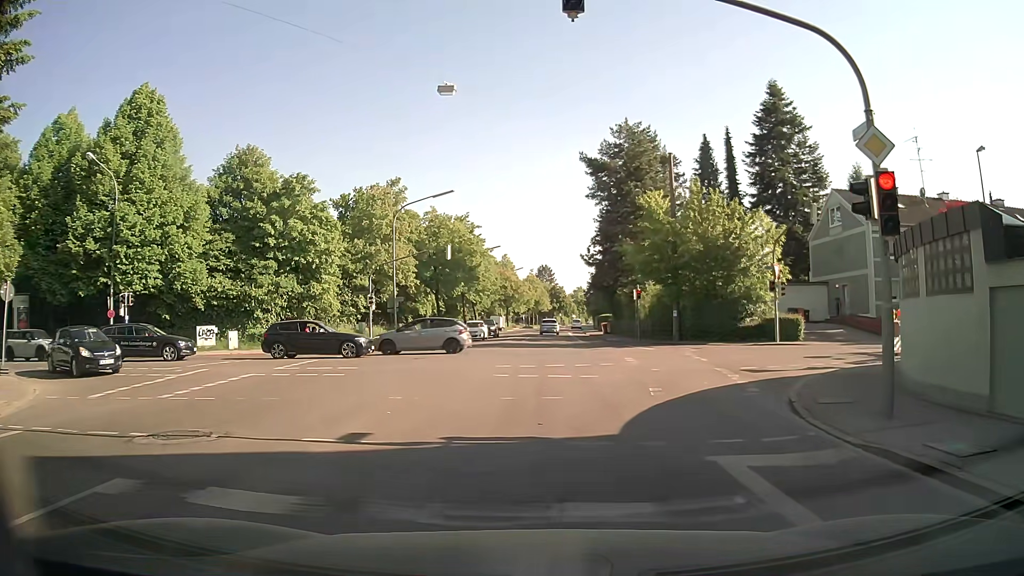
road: secondary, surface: asphalt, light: Day
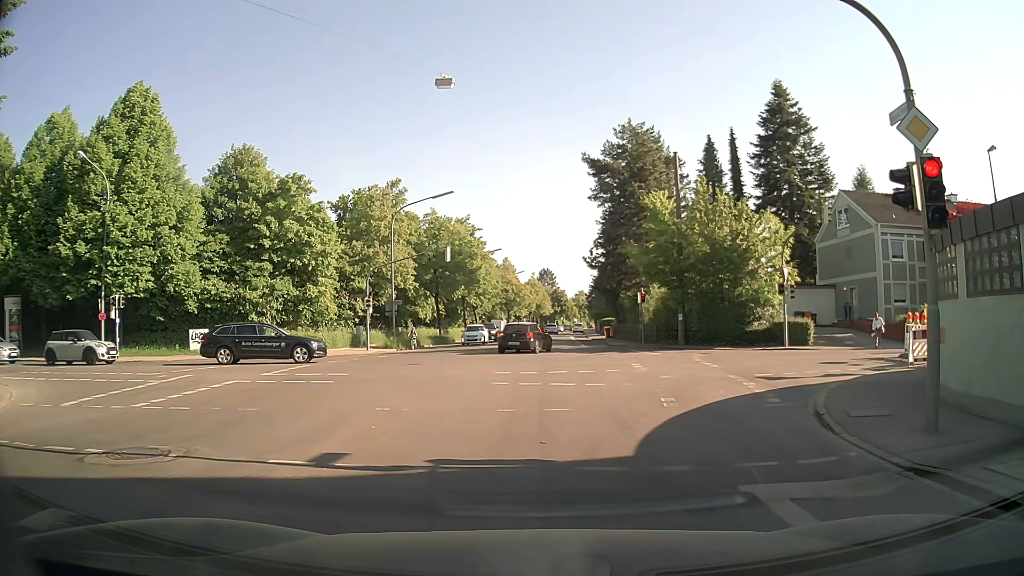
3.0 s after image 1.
(0.0, +1.1) m; 0°
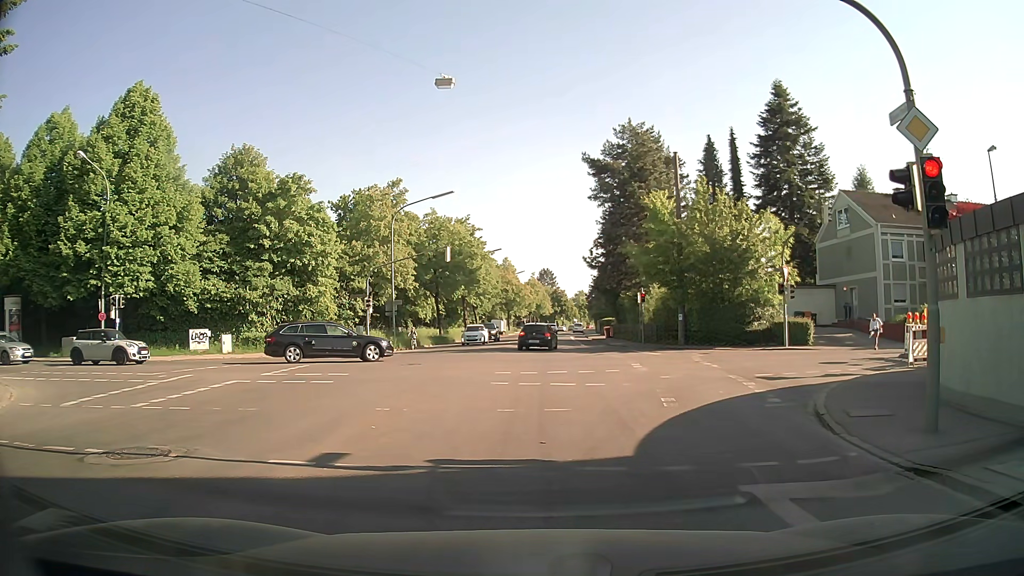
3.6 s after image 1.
(0.0, 0.0) m; 0°
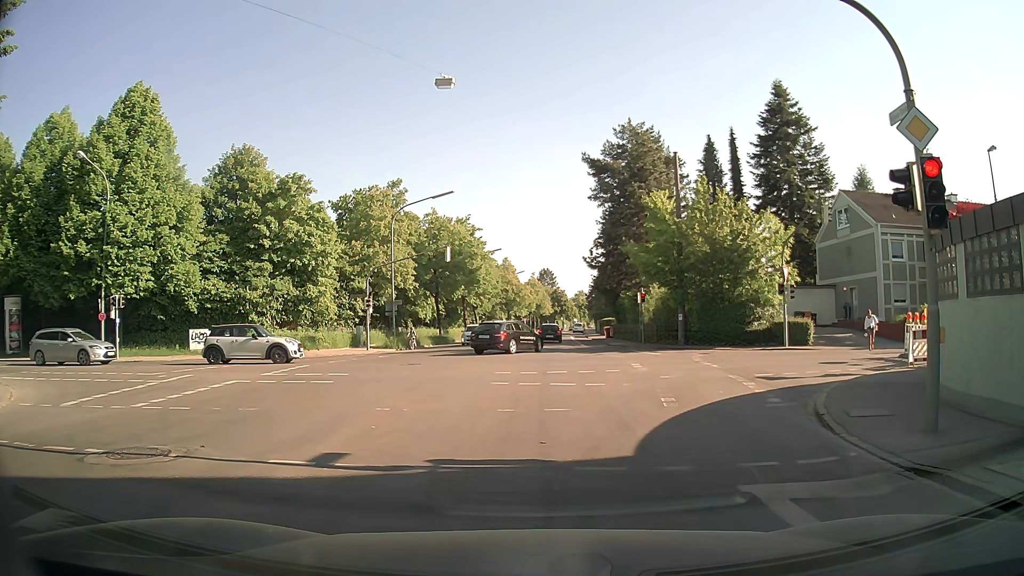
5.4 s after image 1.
(0.0, 0.0) m; 0°
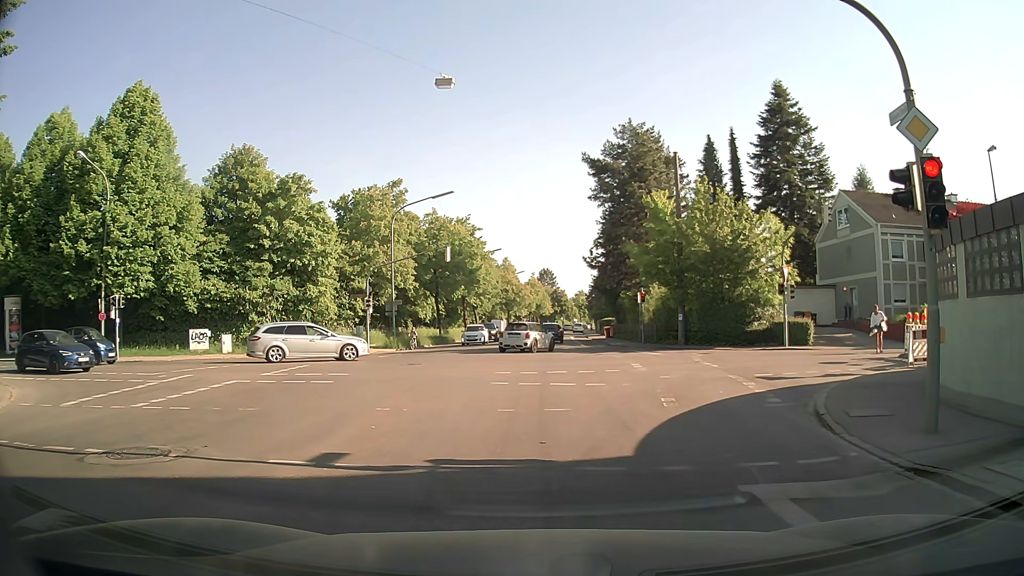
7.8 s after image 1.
(0.0, 0.0) m; 0°
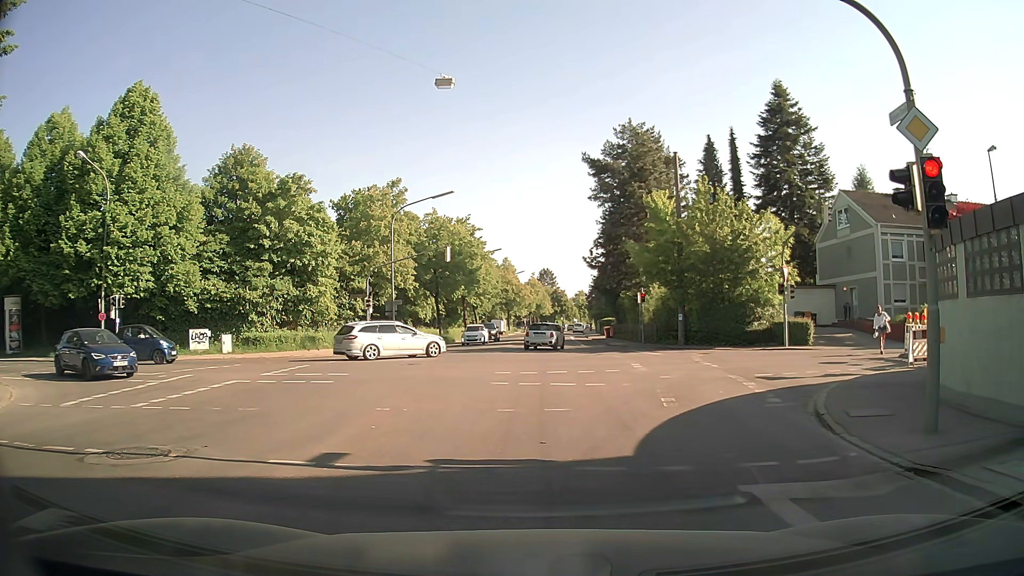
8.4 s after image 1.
(0.0, 0.0) m; 0°
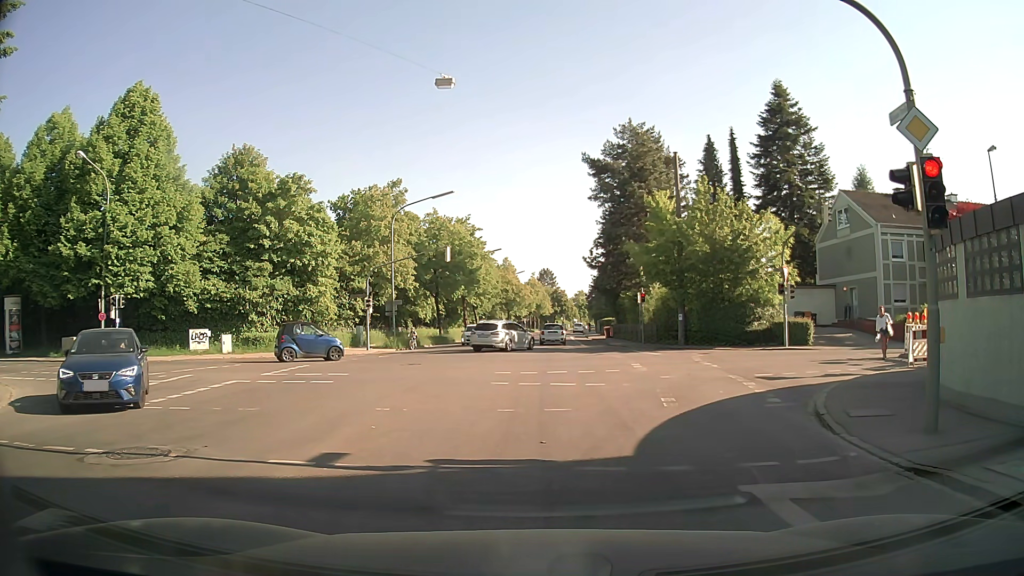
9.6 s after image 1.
(0.0, 0.0) m; 0°
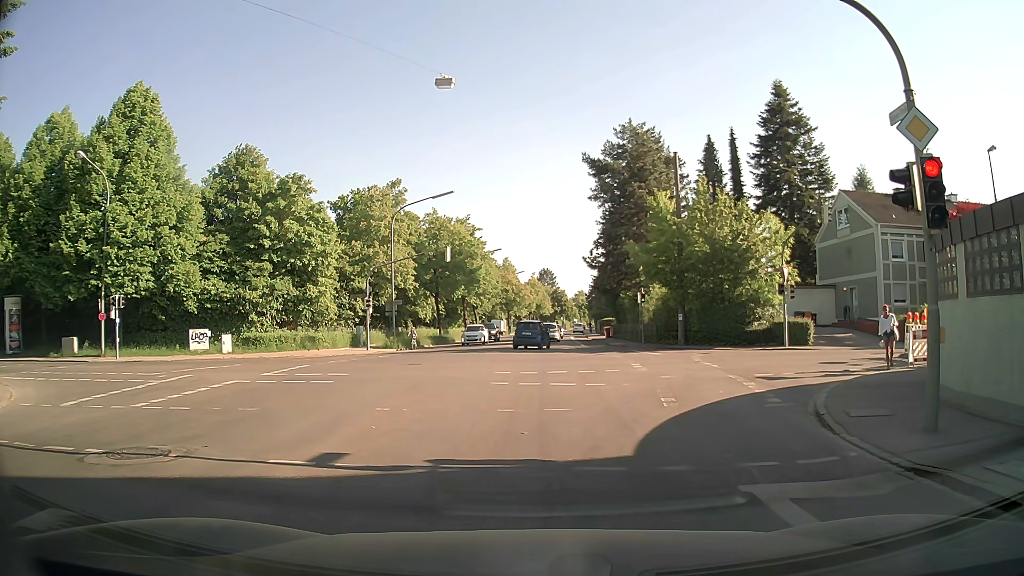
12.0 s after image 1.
(0.0, 0.0) m; 0°
(0, +10) (+1, +20) (+1, +30) (+2, +40) (+2, +50) (+3, +60) (+3, +70) (+4, +80) (+4, +90) (+5, +100) m
